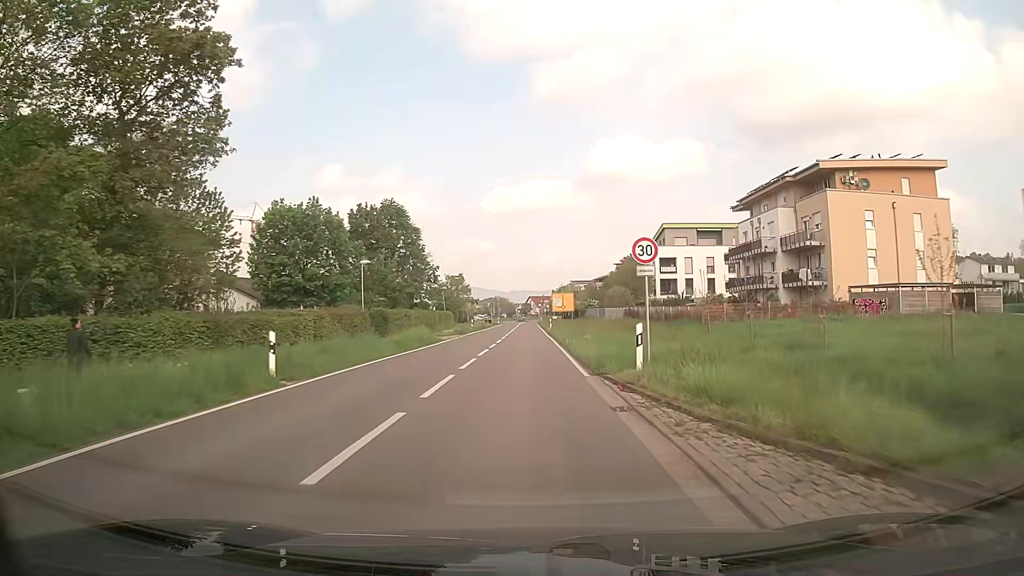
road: secondary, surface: asphalt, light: Day
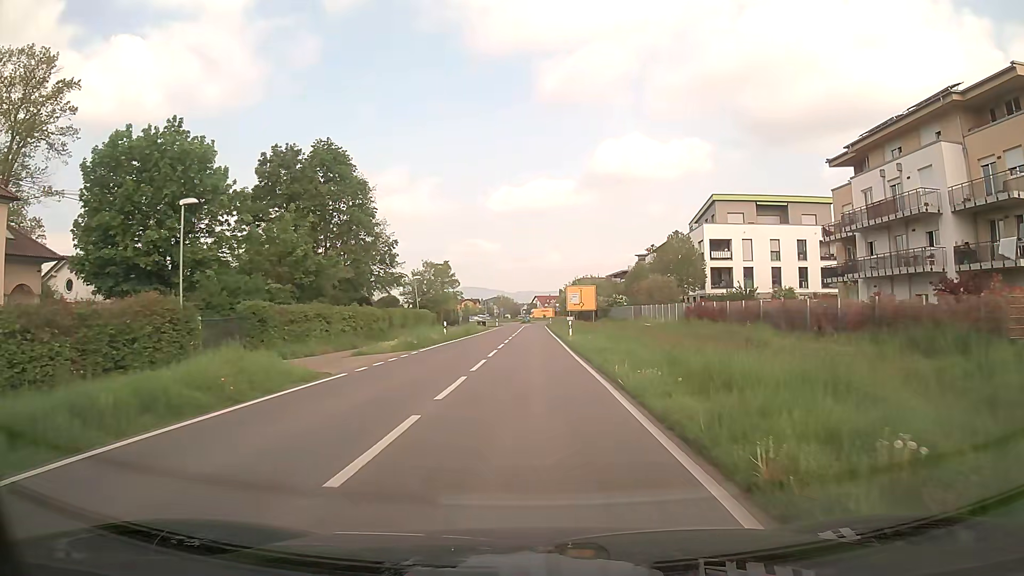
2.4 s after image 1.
(0.0, +23.7) m; 0°
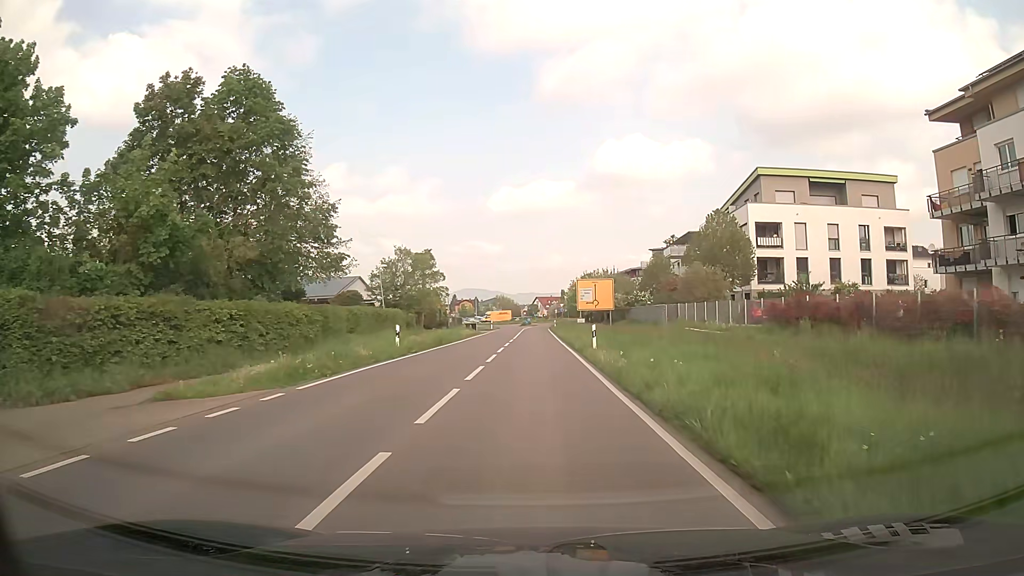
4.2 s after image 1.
(0.0, +14.6) m; 0°
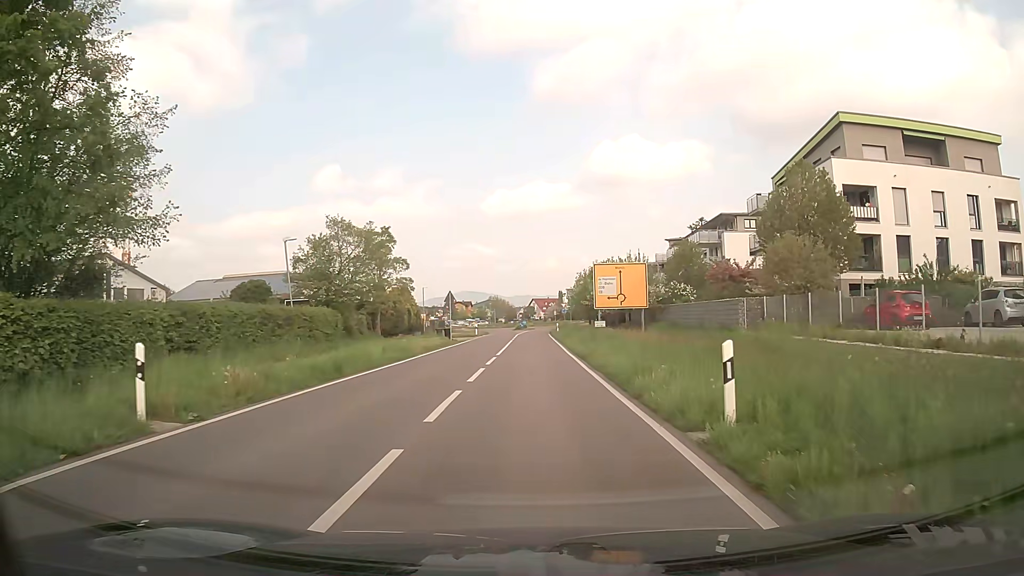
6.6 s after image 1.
(0.0, +17.6) m; 0°
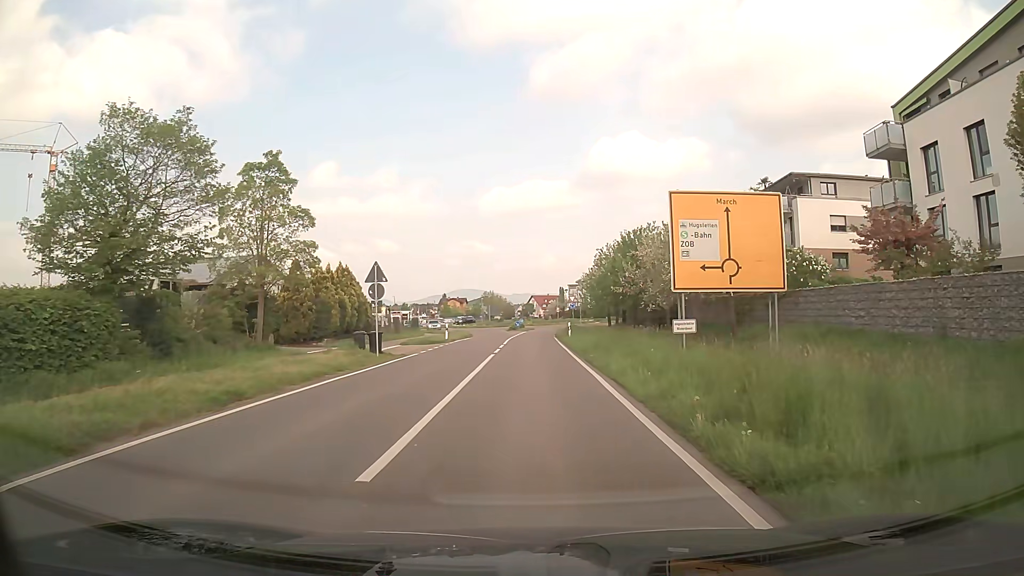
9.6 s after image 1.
(+0.2, +21.3) m; +1°
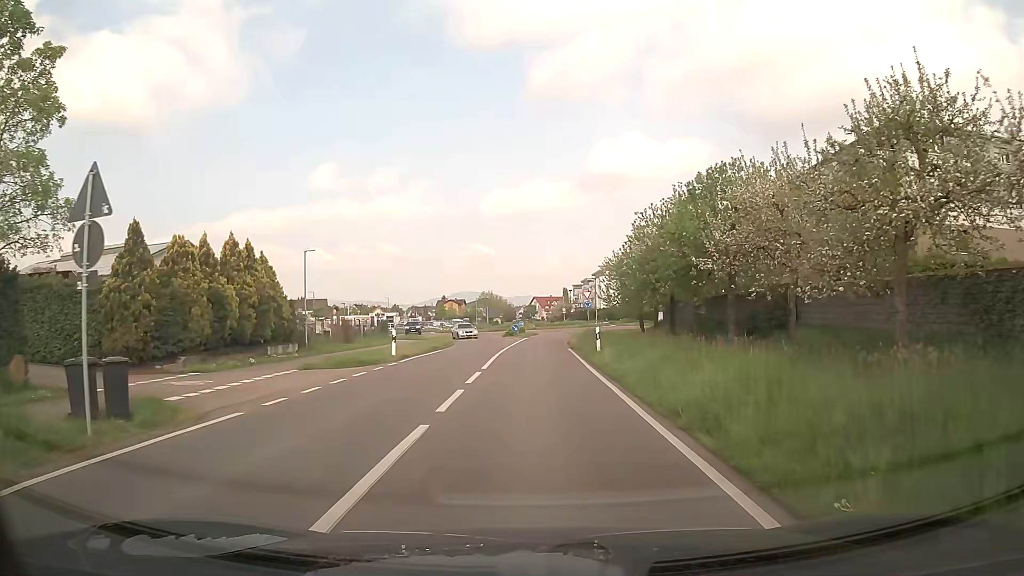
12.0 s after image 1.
(-0.1, +16.6) m; -1°
(0, +10) (0, +20) (0, +30) (+1, +40) (+2, +50) (+3, +60) (+7, +69) (+13, +77) (+15, +87) (+10, +96) m
